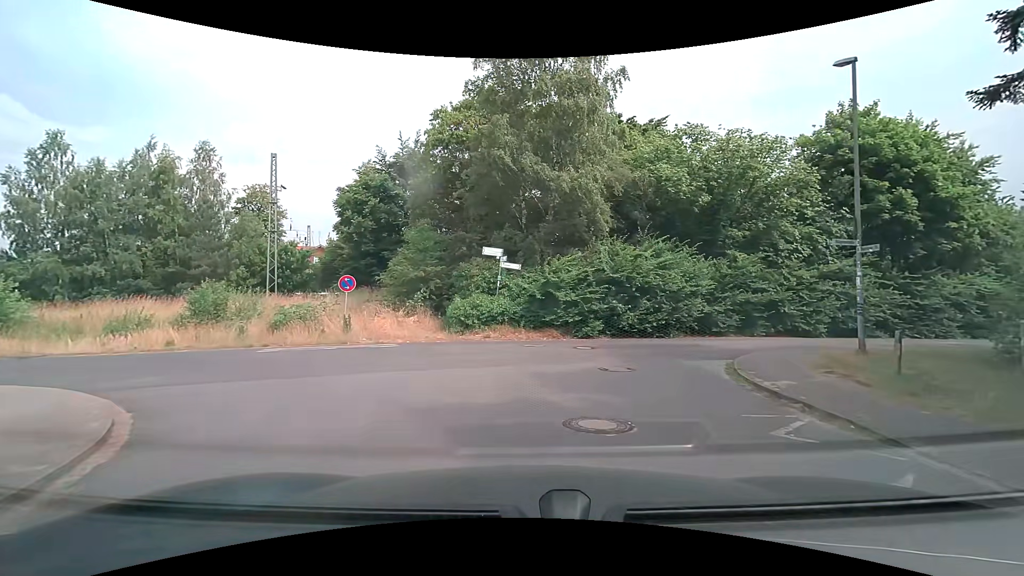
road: residential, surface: asphalt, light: Day
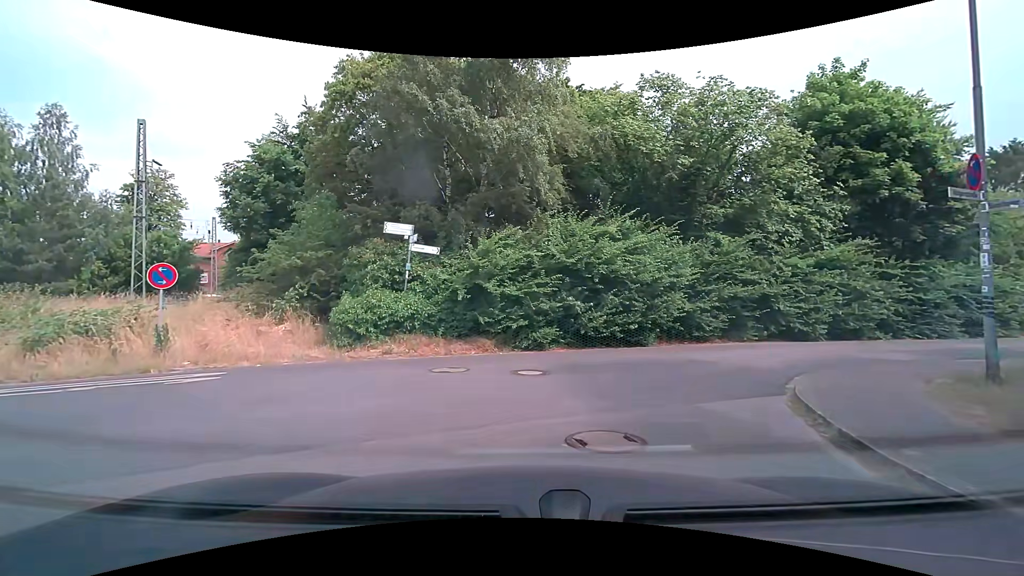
(+0.3, +5.8) m; +5°
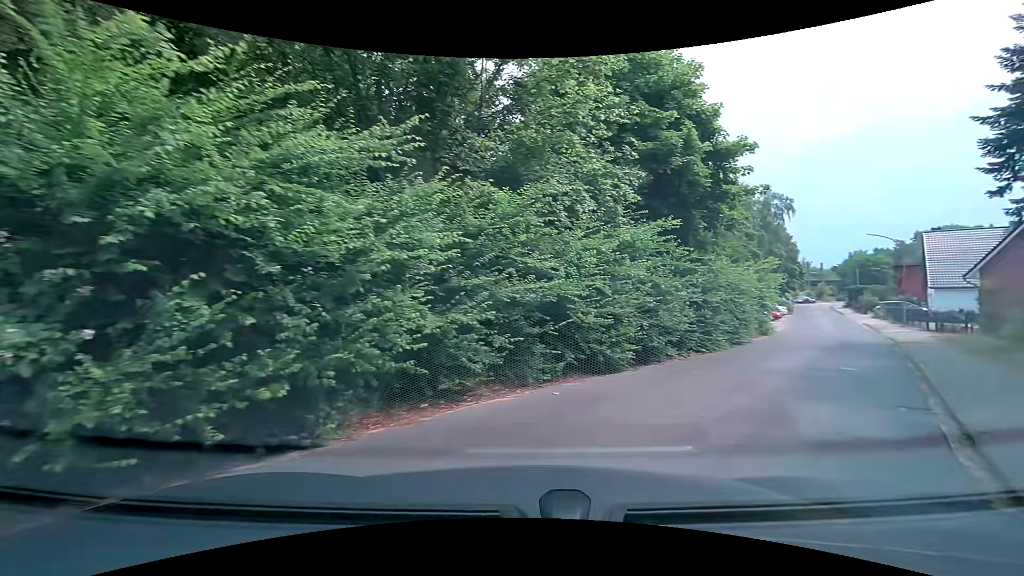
(+2.0, +10.0) m; +29°
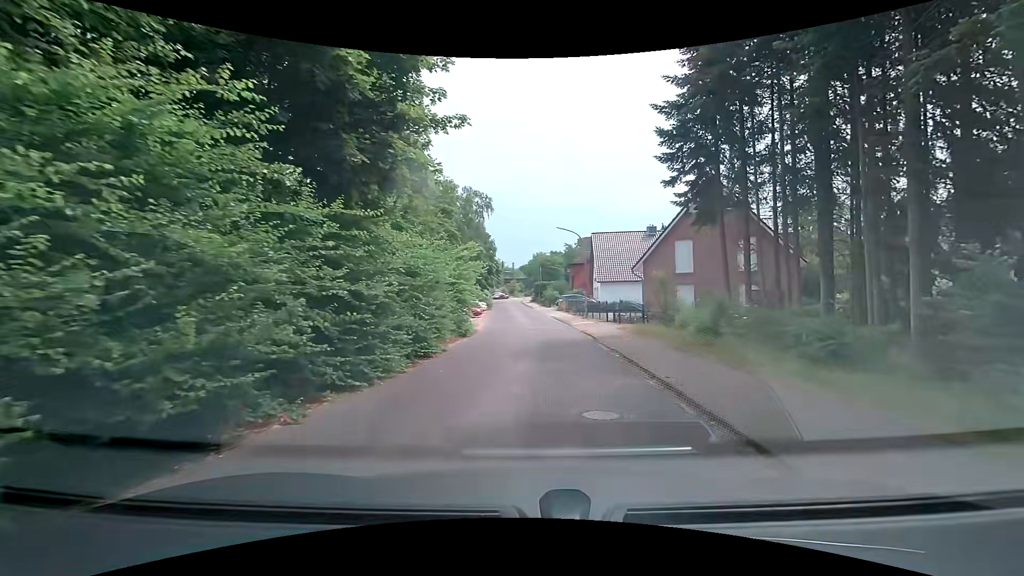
(+2.9, +7.8) m; +33°
